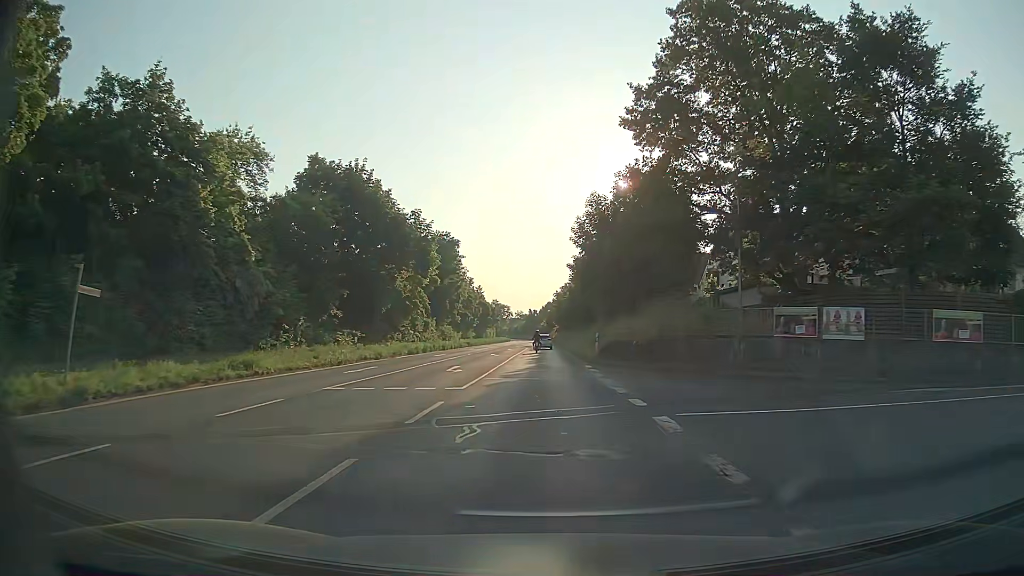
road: secondary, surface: asphalt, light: Day
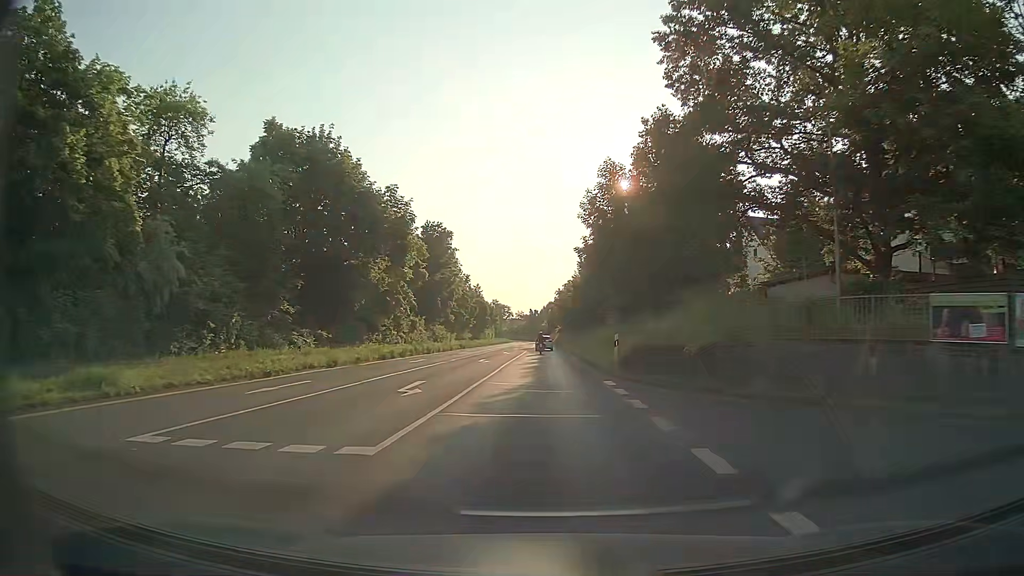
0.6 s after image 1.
(0.0, +8.6) m; 0°
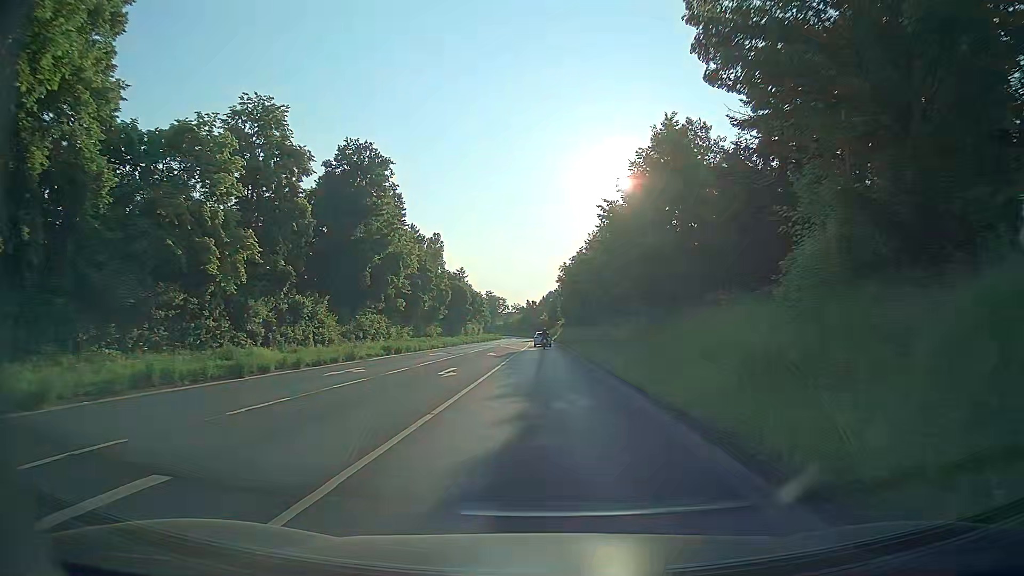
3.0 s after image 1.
(+0.2, +34.2) m; +1°
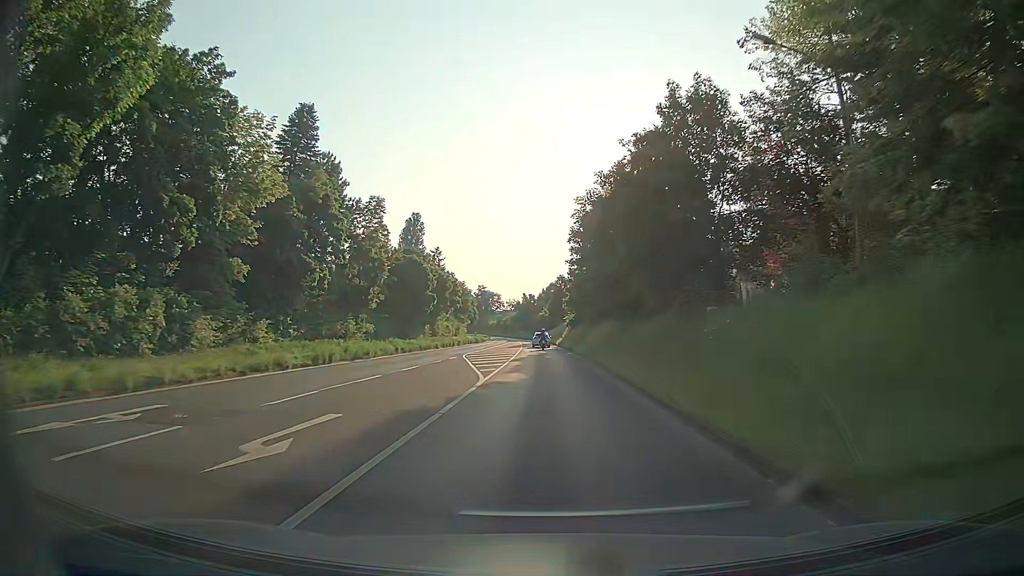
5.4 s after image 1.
(-0.3, +35.1) m; -1°
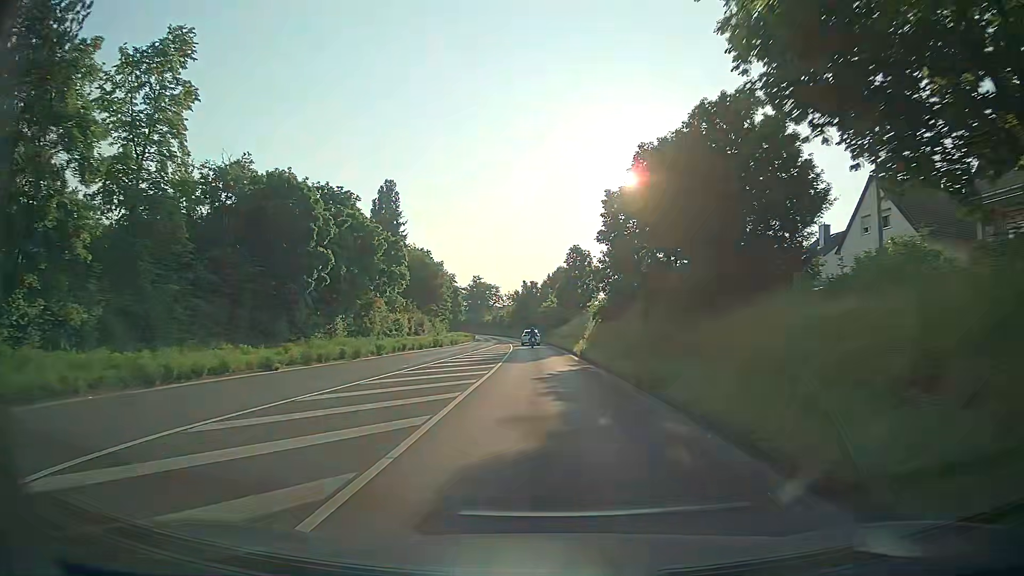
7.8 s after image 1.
(+0.1, +36.3) m; 0°
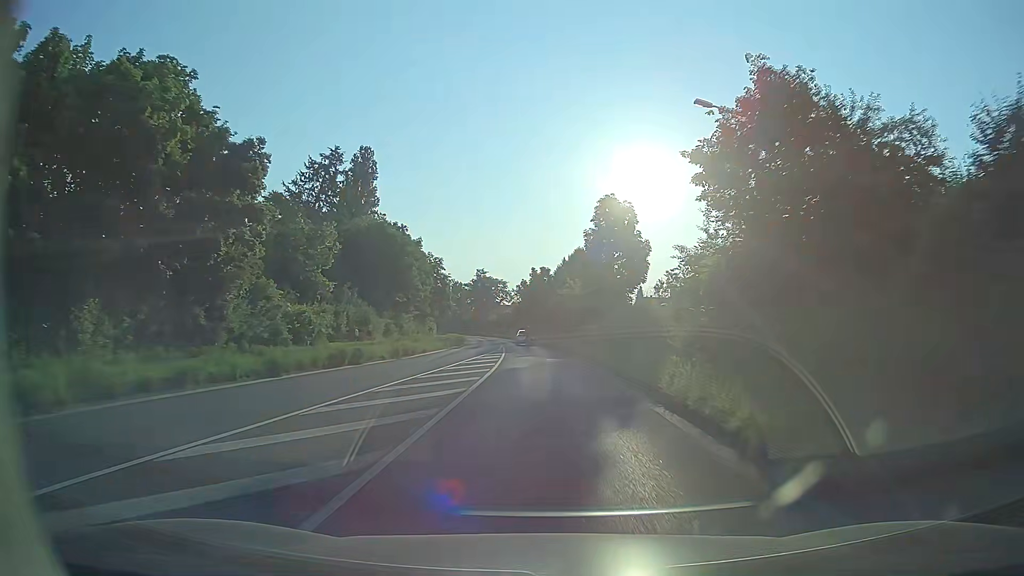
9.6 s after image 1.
(-0.4, +27.7) m; -2°
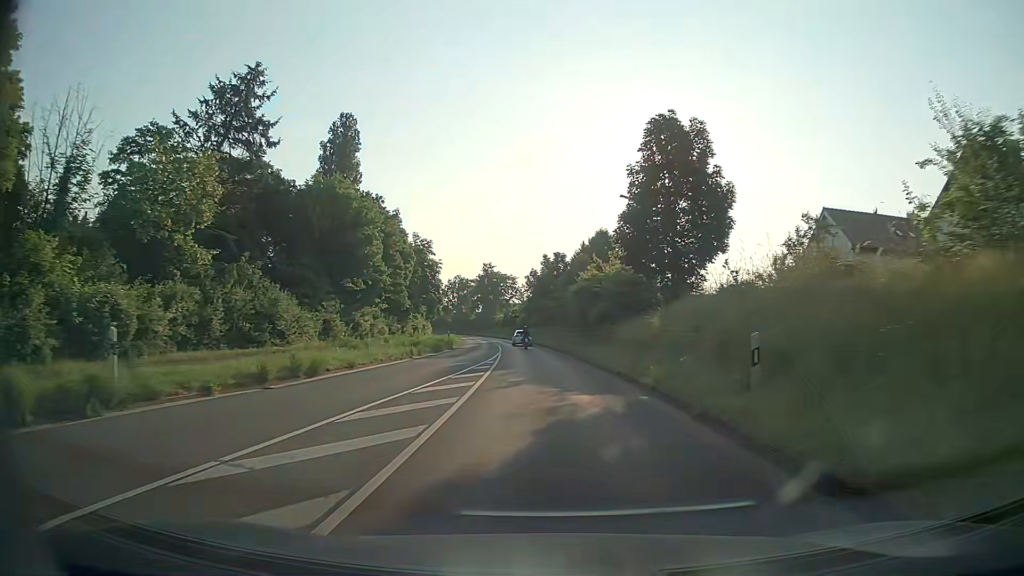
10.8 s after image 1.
(0.0, +18.4) m; -1°
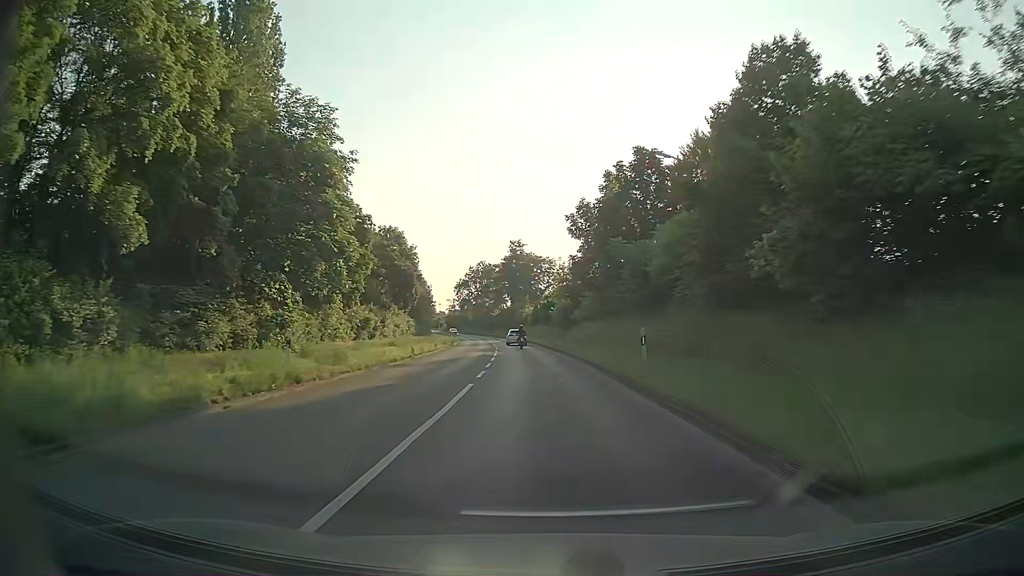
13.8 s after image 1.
(-0.6, +45.2) m; -3°
(0, +10) (0, +20) (-1, +30) (-1, +40) (-2, +50) (-3, +60) (-3, +70) (-4, +80) (-6, +90) (-7, +100) m
